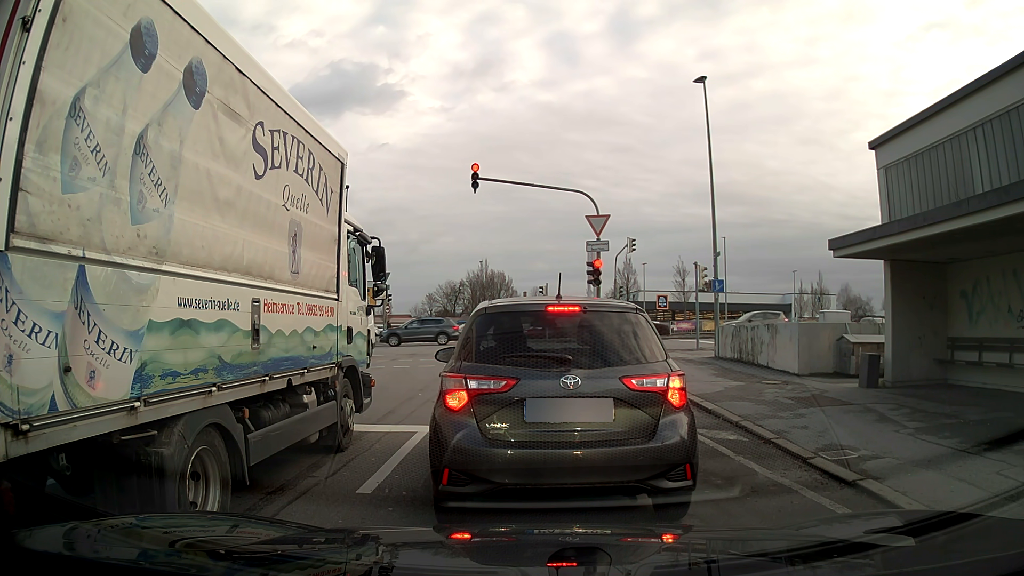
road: residential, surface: asphalt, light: Day
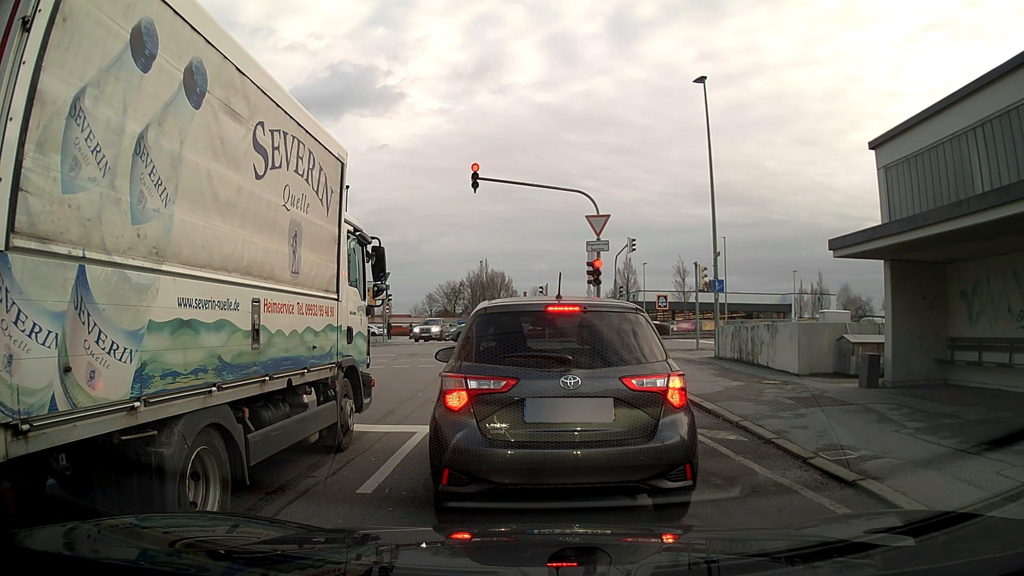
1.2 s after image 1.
(0.0, 0.0) m; 0°
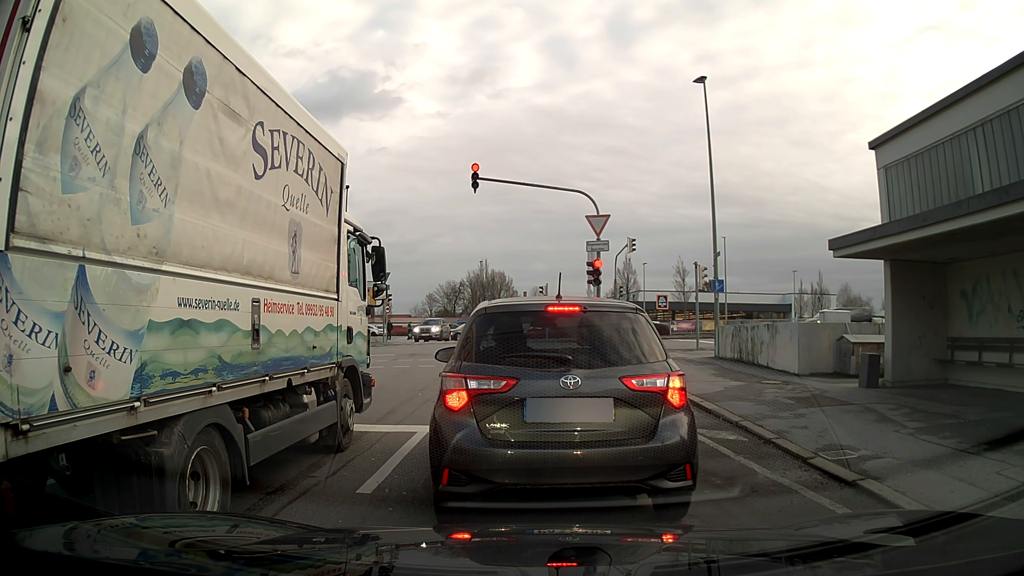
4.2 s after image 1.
(0.0, 0.0) m; 0°
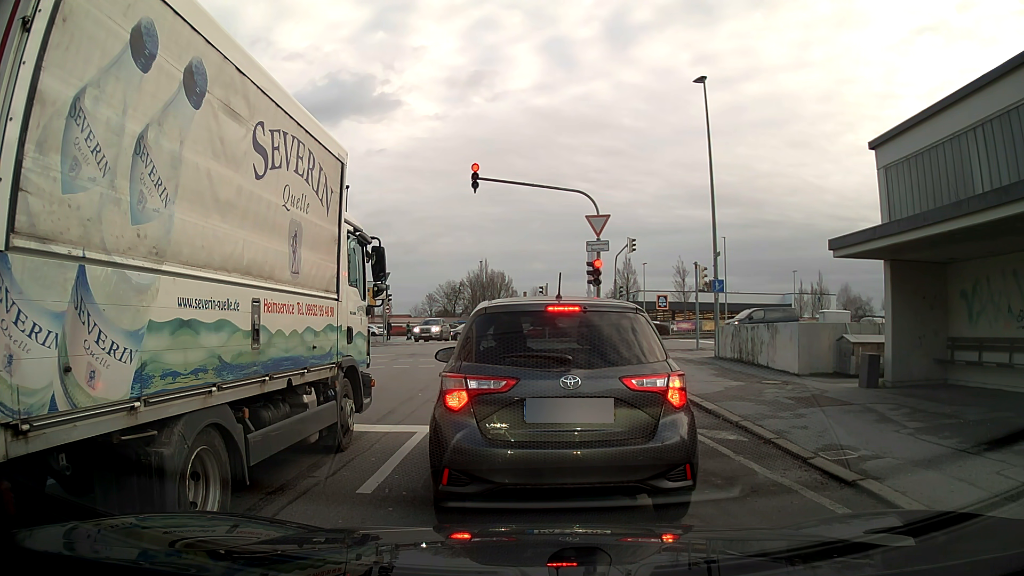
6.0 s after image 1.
(0.0, 0.0) m; 0°
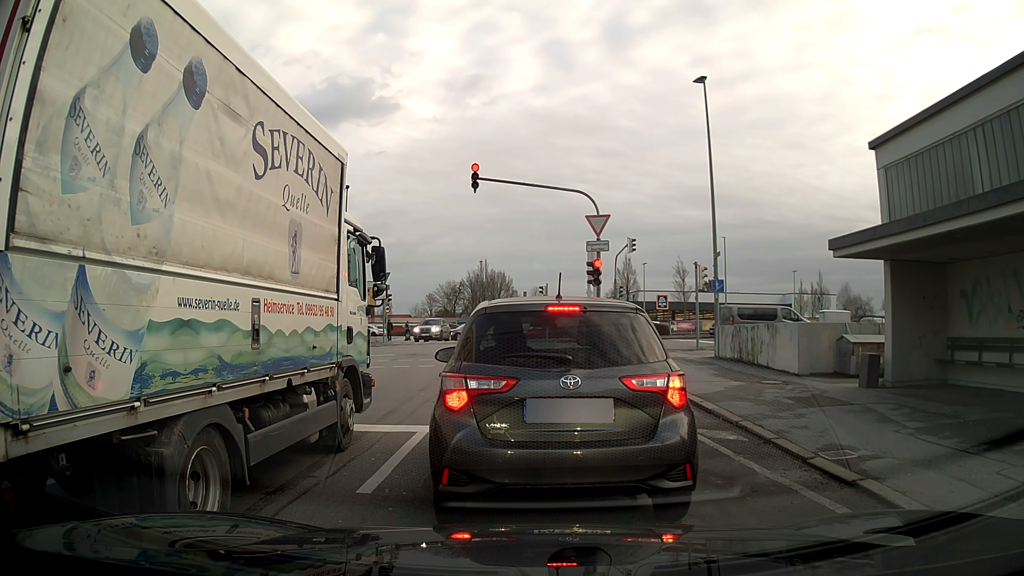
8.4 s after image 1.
(0.0, 0.0) m; 0°
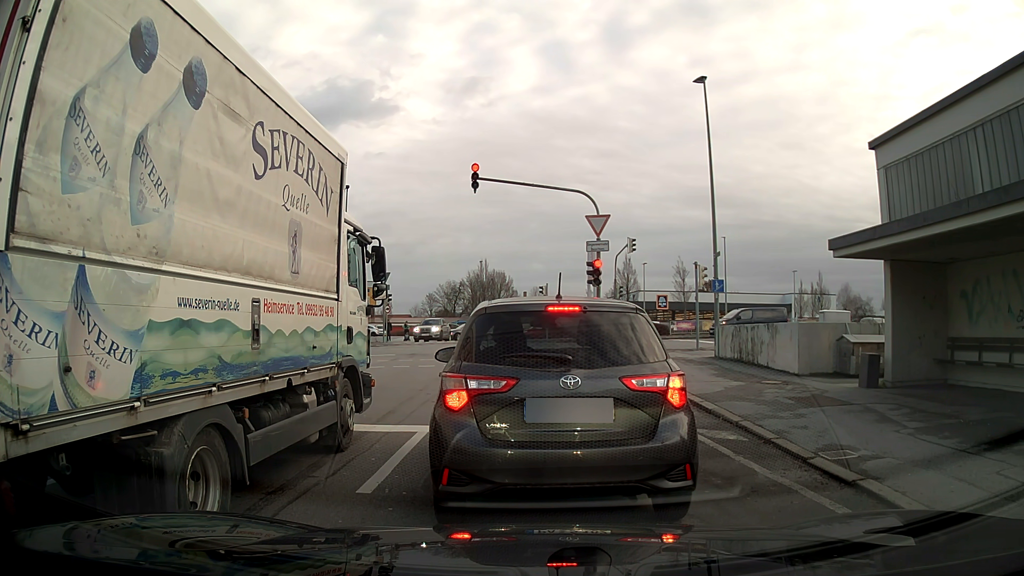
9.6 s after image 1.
(0.0, 0.0) m; 0°
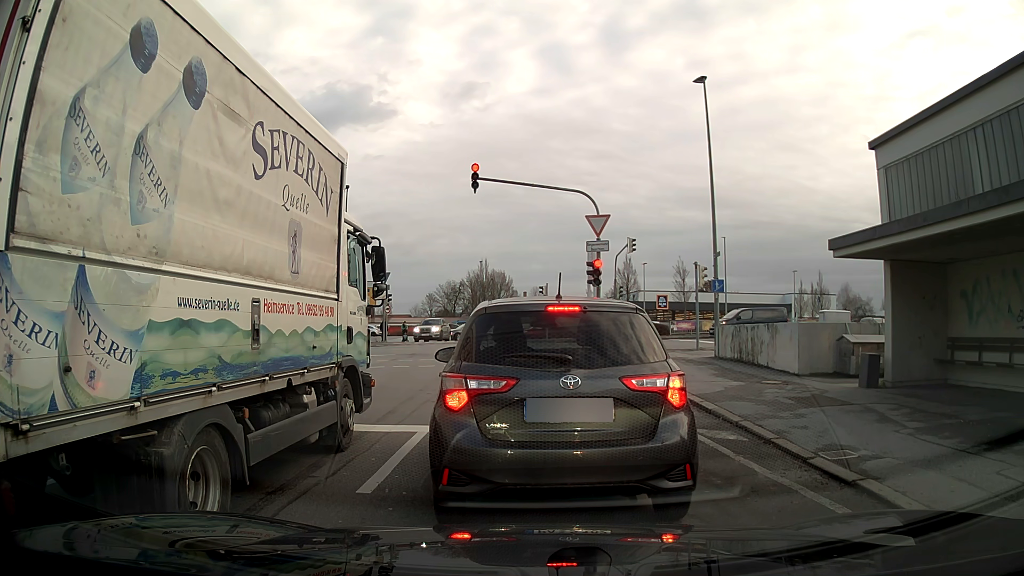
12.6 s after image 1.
(0.0, 0.0) m; 0°
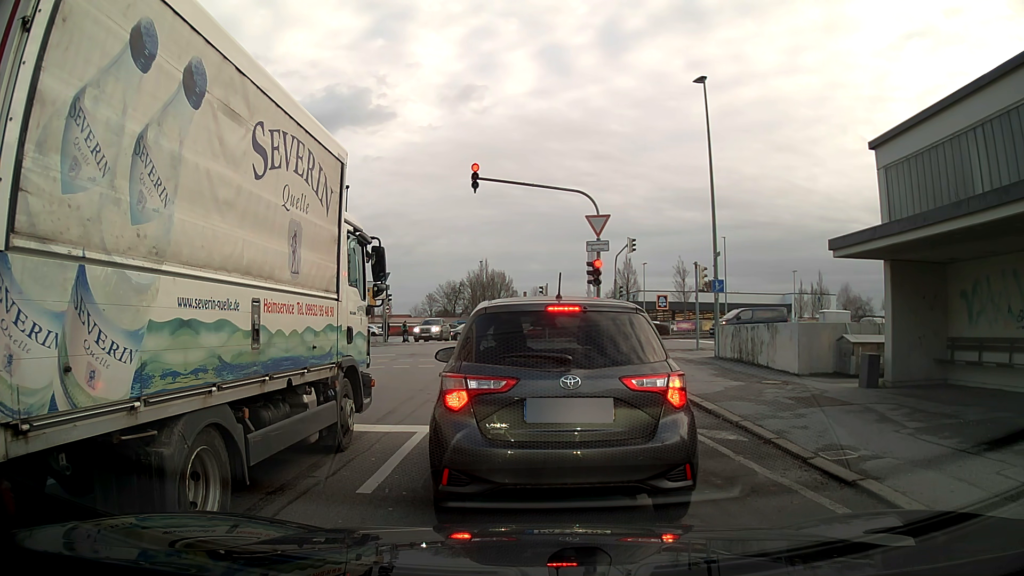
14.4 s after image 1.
(0.0, 0.0) m; 0°
